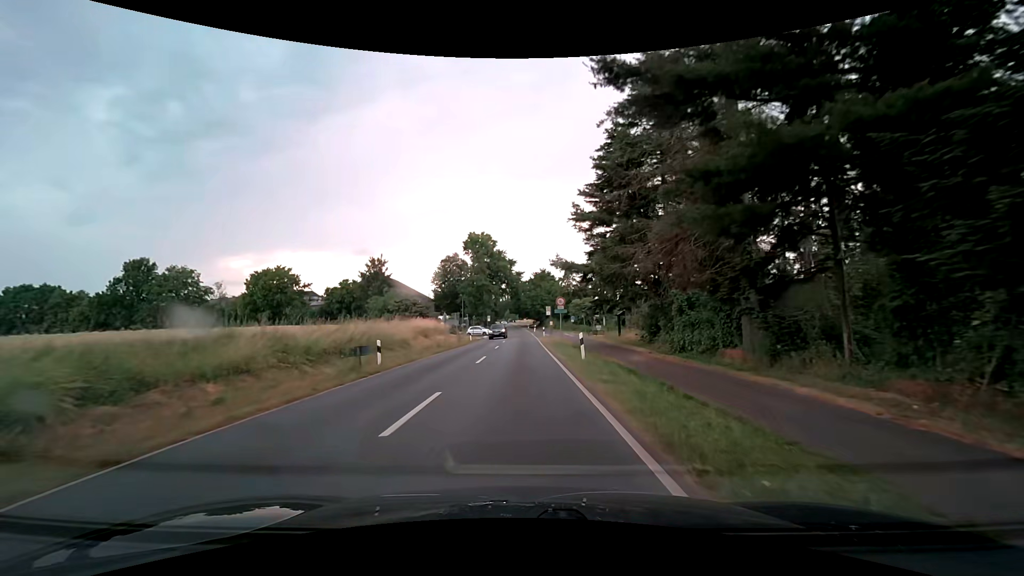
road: secondary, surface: asphalt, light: Day
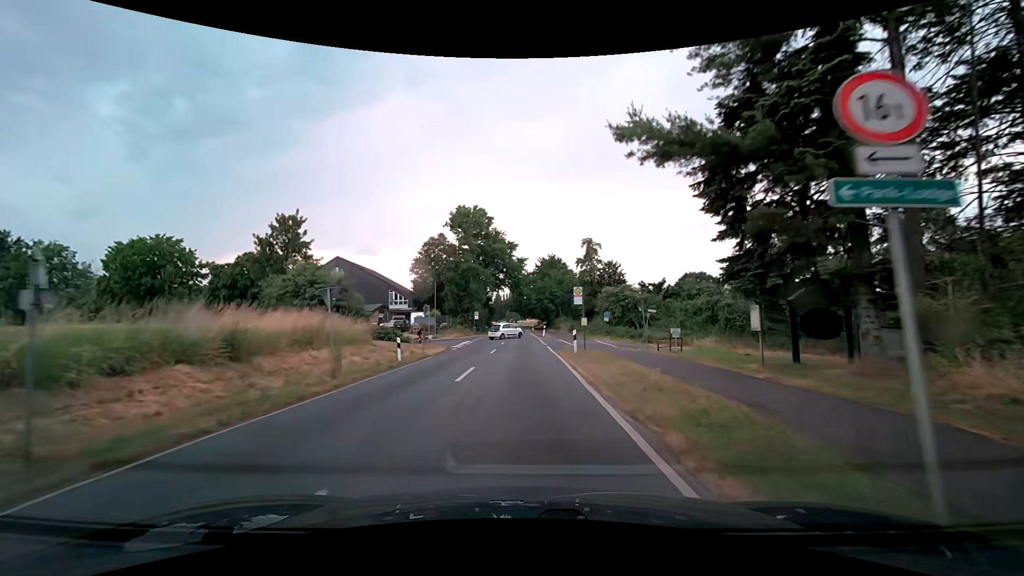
(0.0, +30.5) m; -1°
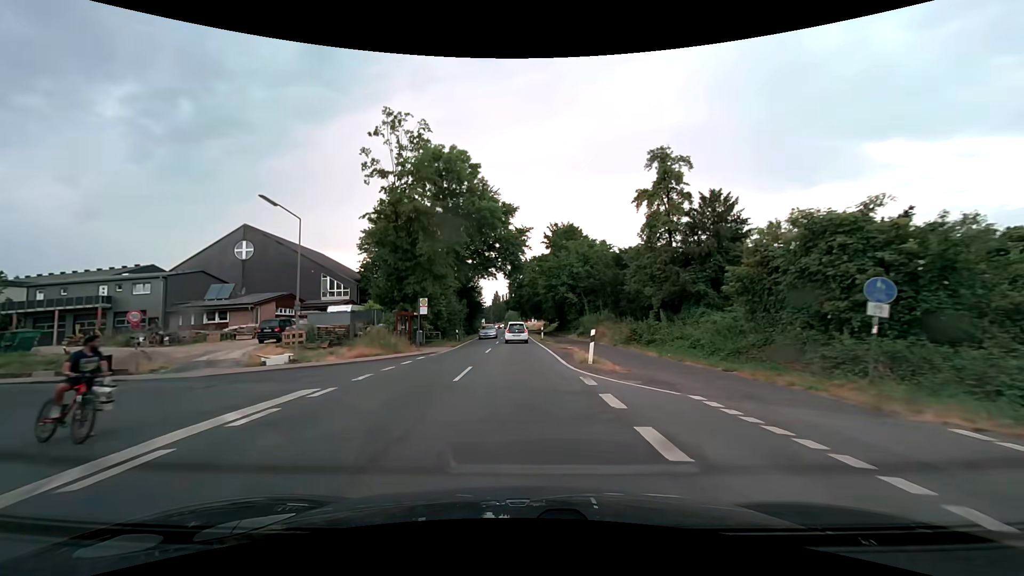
(+0.1, +37.1) m; 0°
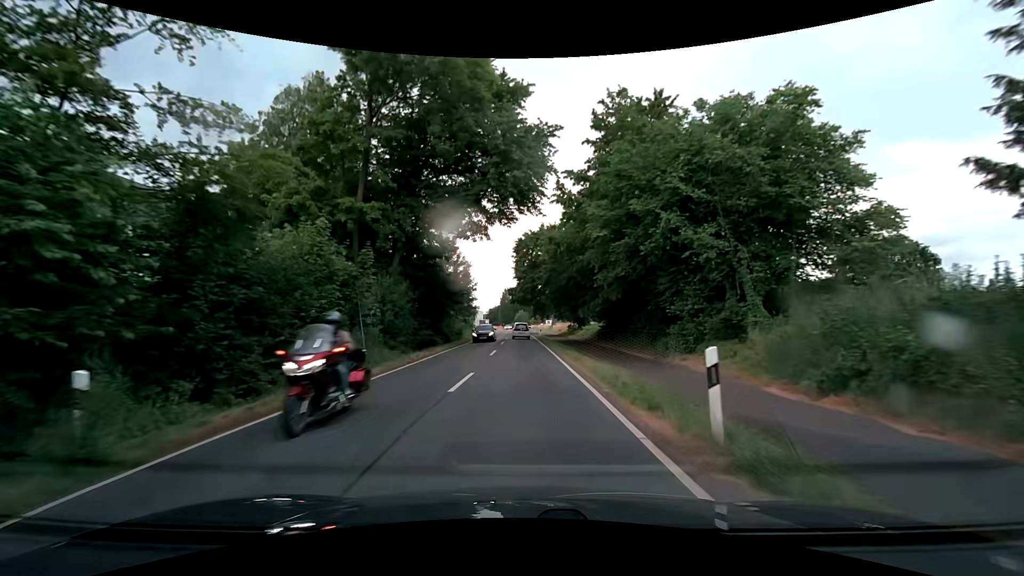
(-0.2, +38.5) m; 0°
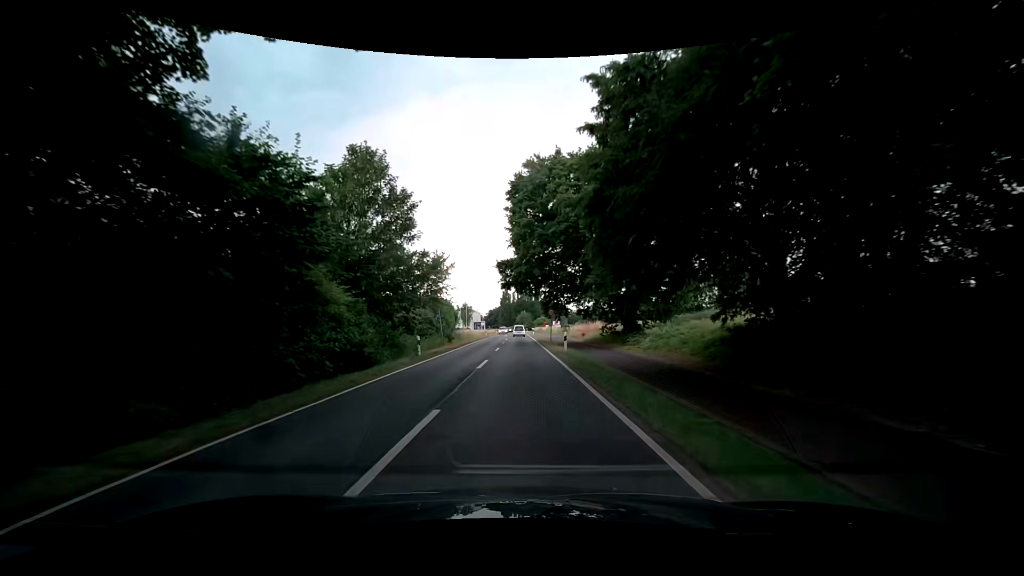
(-0.3, +30.3) m; -1°
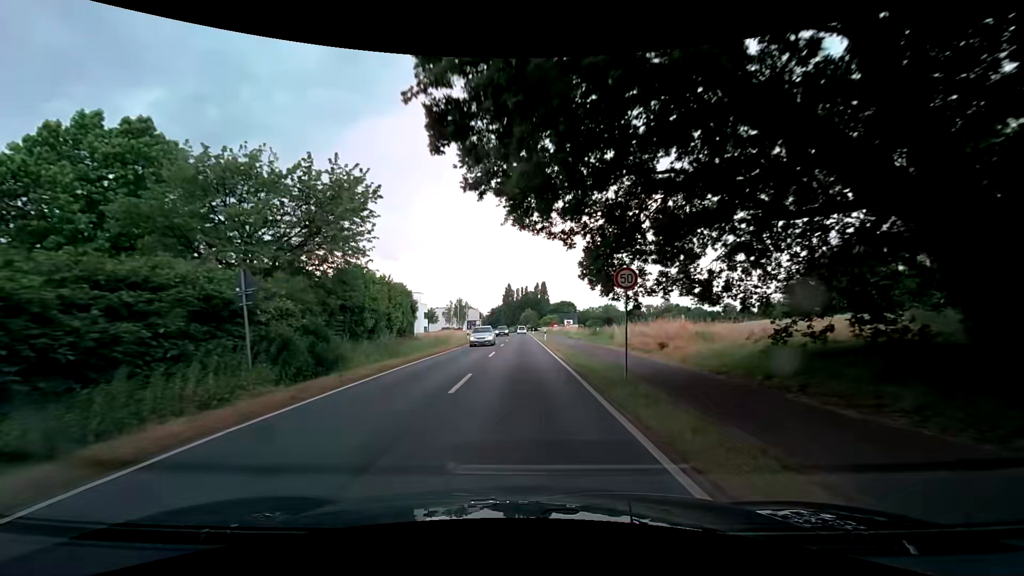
(+0.2, +30.4) m; 0°
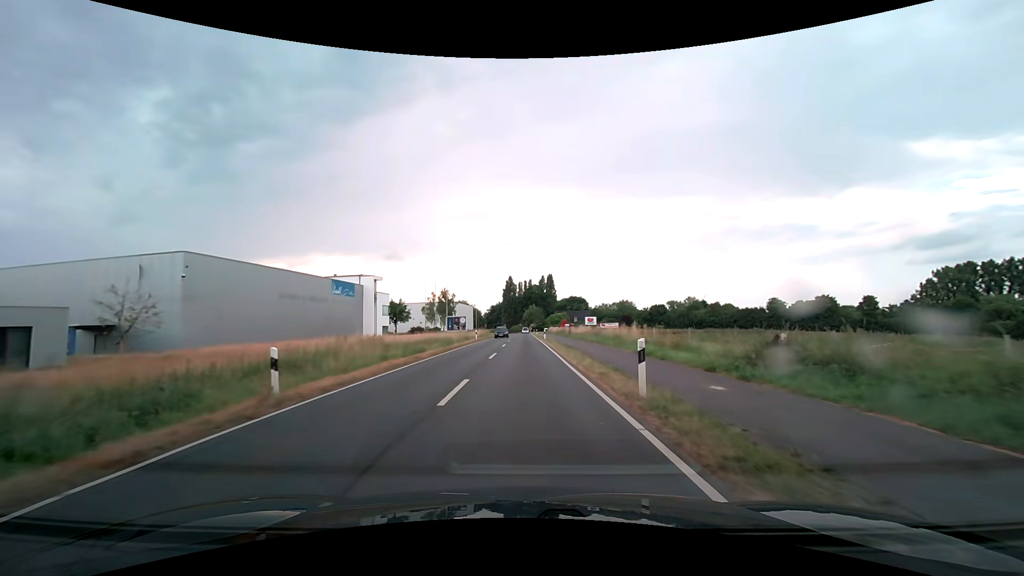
(-0.1, +38.0) m; 0°
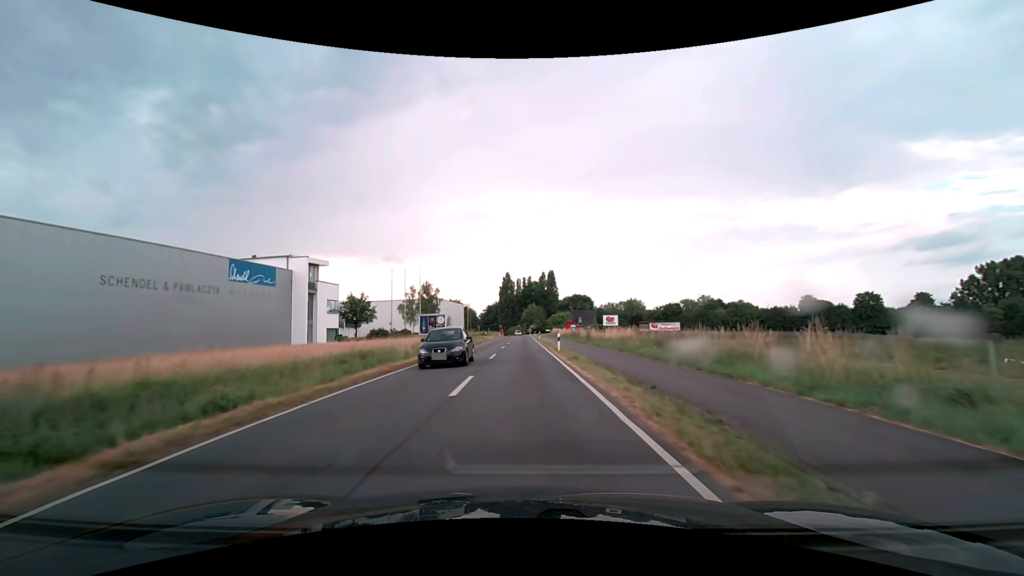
(0.0, +22.8) m; 0°
(0, +10) (0, +20) (0, +30) (0, +40) (0, +50) (0, +60) (0, +70) (+1, +80) (+1, +90) (+1, +100) m
